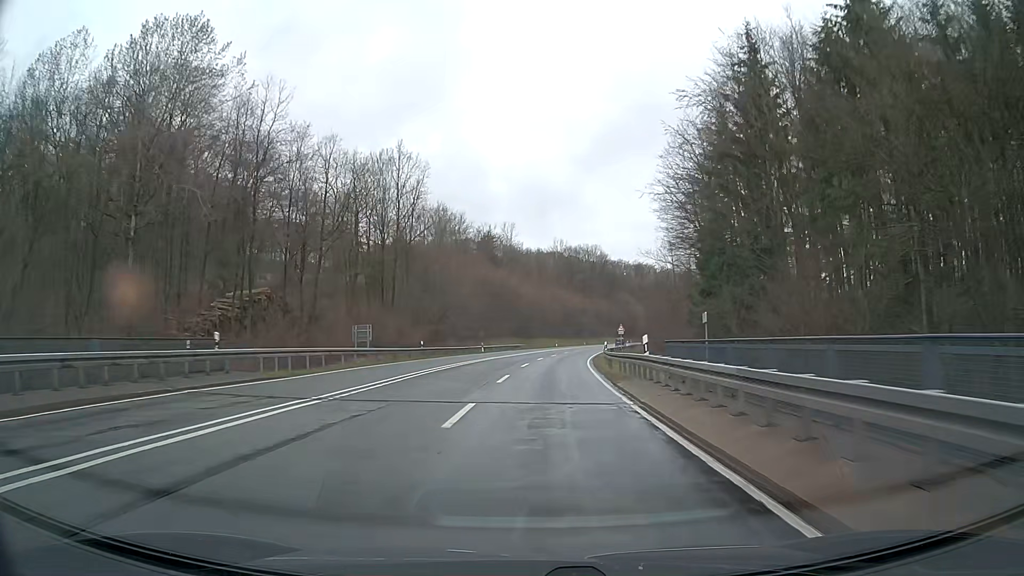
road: primary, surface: asphalt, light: Day
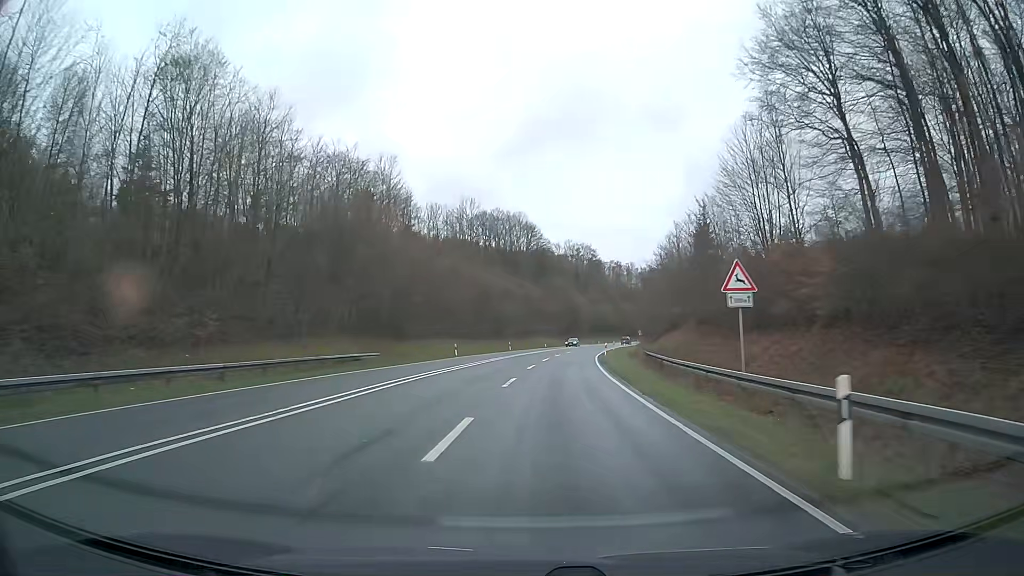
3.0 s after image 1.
(+3.6, +62.5) m; +7°
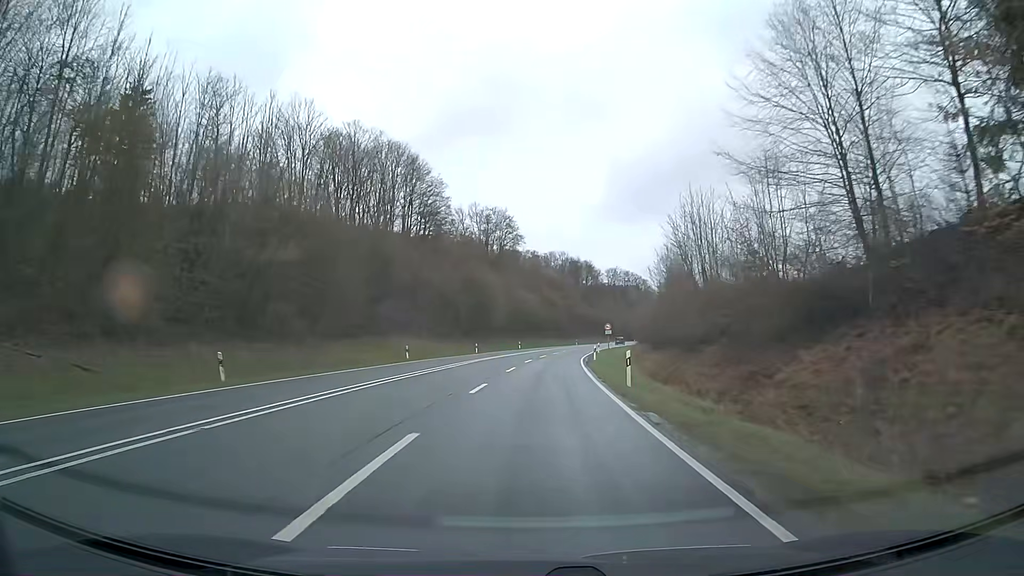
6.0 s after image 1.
(+4.8, +62.5) m; +8°
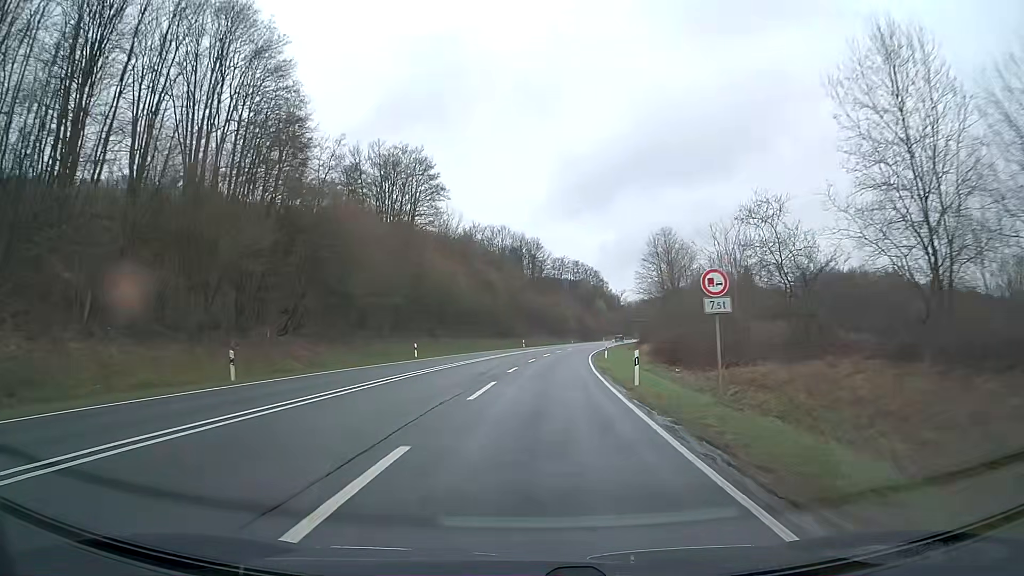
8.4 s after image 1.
(+2.2, +50.1) m; +5°
(0, +10) (+1, +20) (+1, +30) (+2, +40) (+3, +50) (+4, +60) (+5, +70) (+7, +80) (+8, +90) (+10, +99) m
